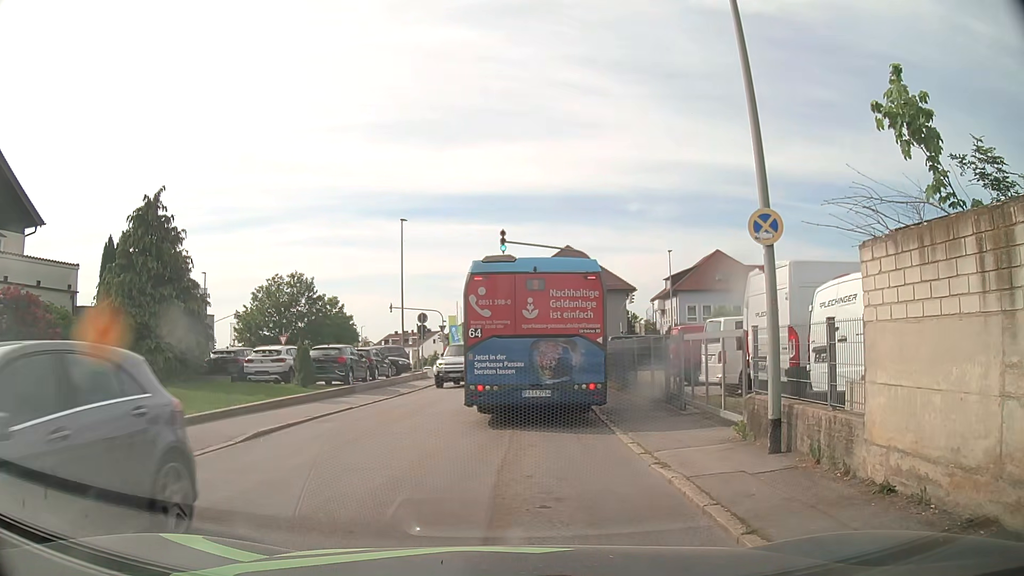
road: residential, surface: asphalt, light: Day
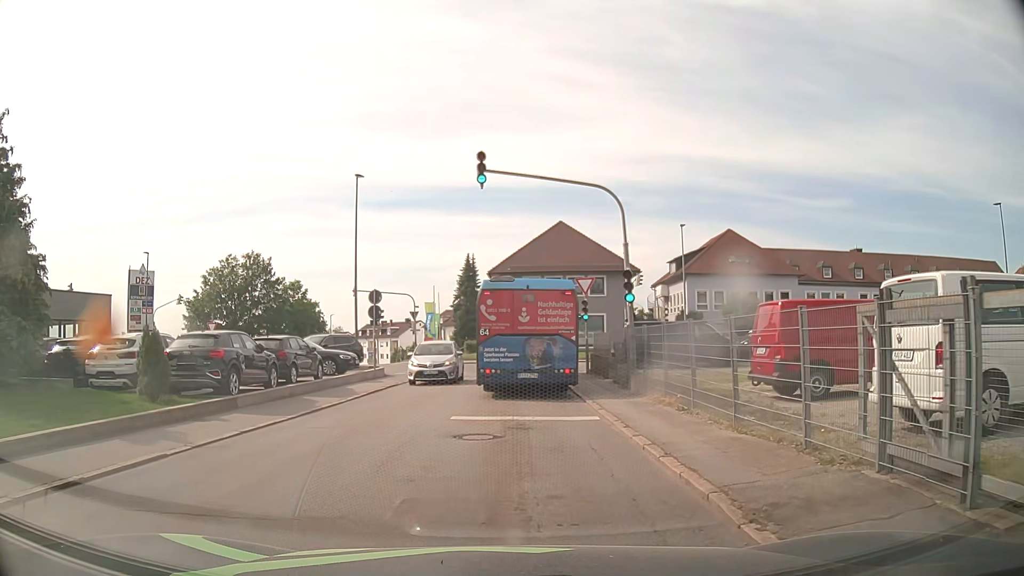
(-0.3, +9.9) m; -1°
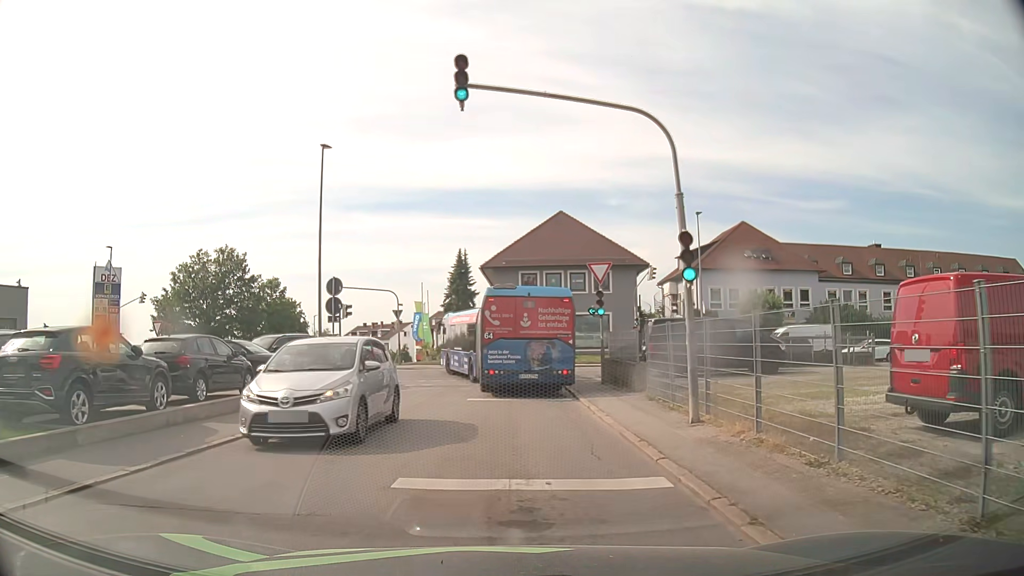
(0.0, +6.0) m; 0°
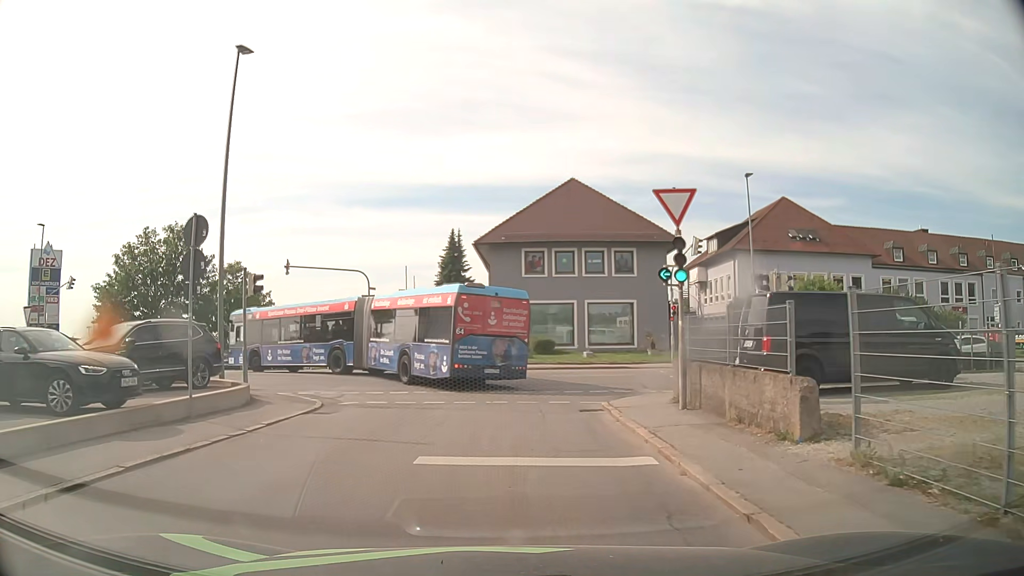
(+0.1, +10.4) m; 0°
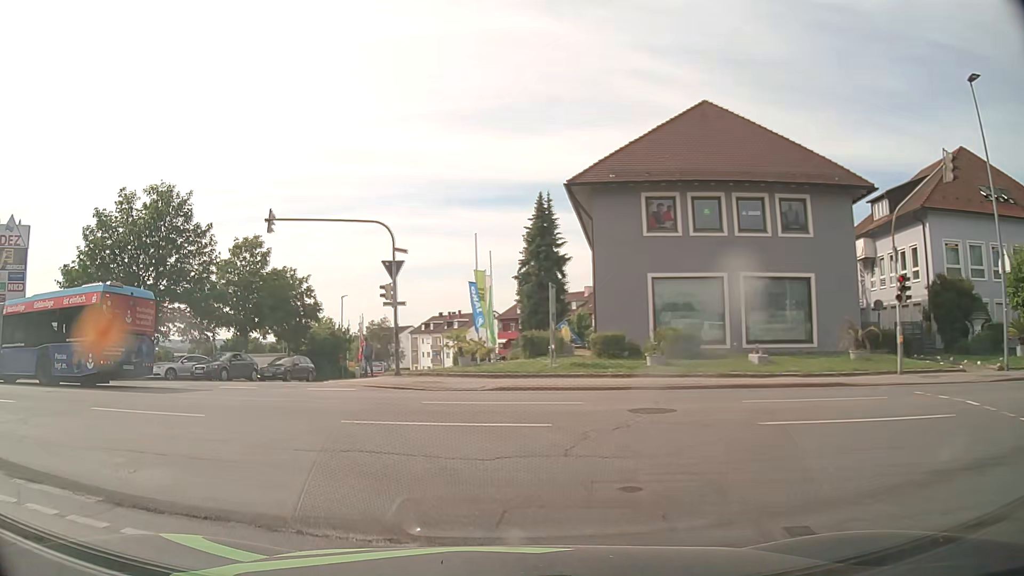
(-0.4, +15.5) m; -8°
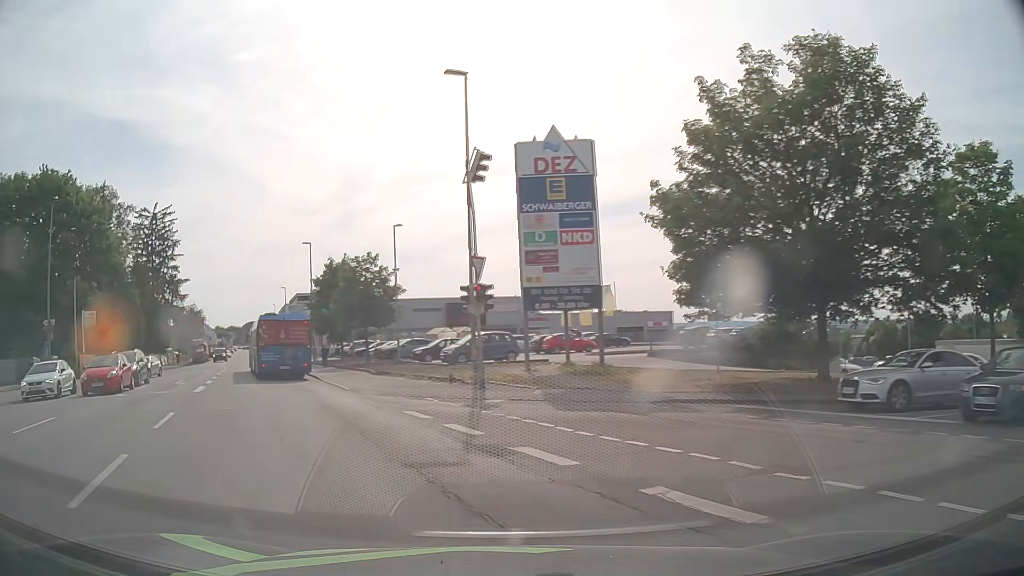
(-9.1, +17.2) m; -57°
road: tertiary
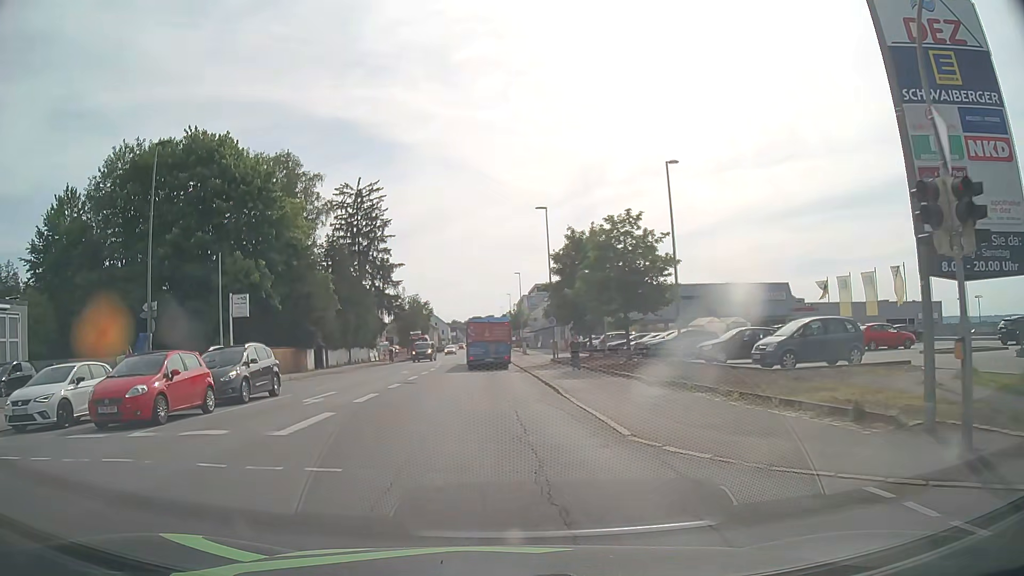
(-2.9, +12.5) m; -20°
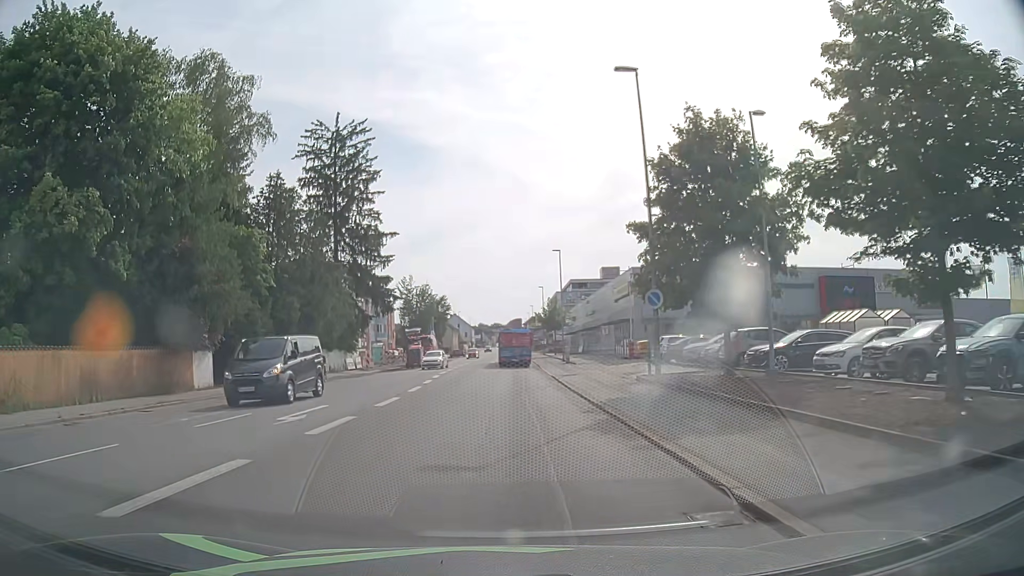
(-0.8, +24.0) m; -3°
(0, +10) (0, +20) (0, +30) (+1, +40) (+1, +50) (+1, +60) (+1, +70) (+1, +80) (+1, +90) (+2, +100) m
